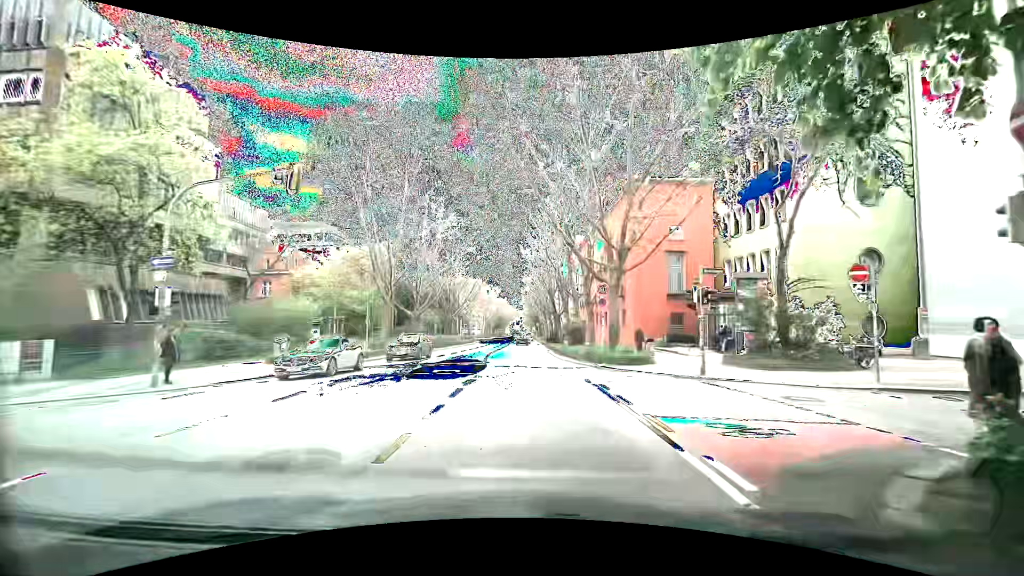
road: secondary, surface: asphalt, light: Day
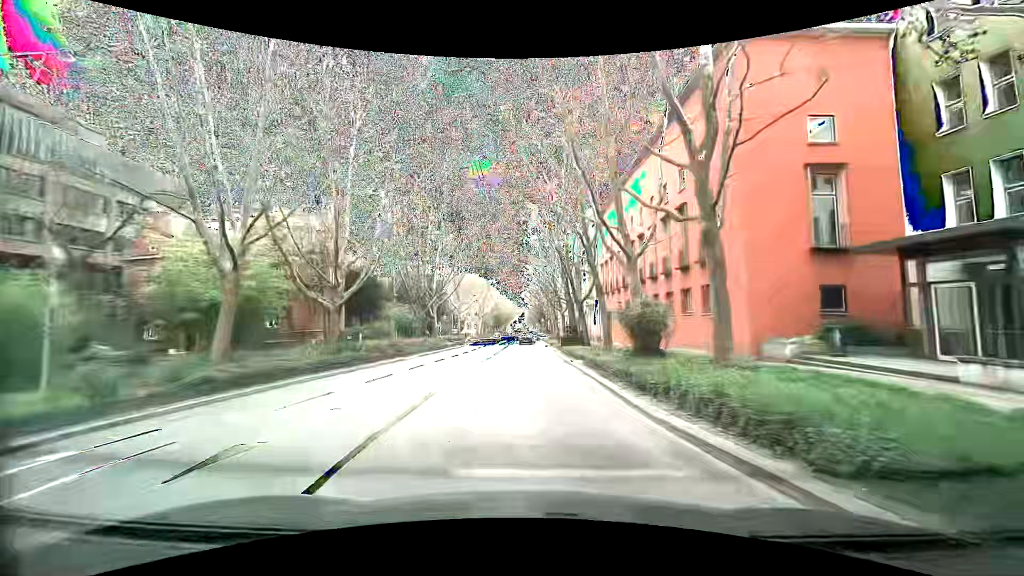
(-0.1, +20.7) m; -2°
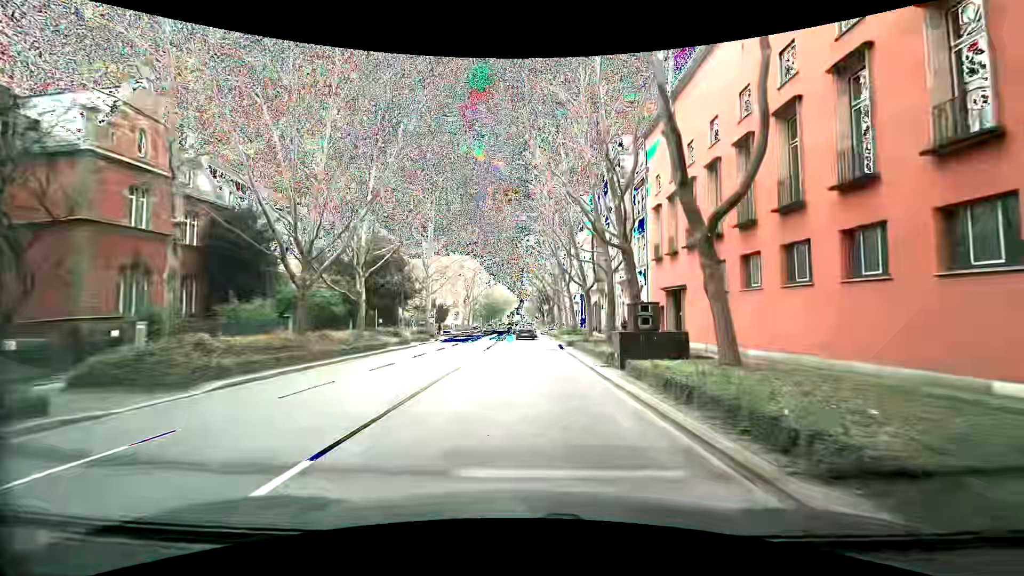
(+0.9, +24.5) m; 0°
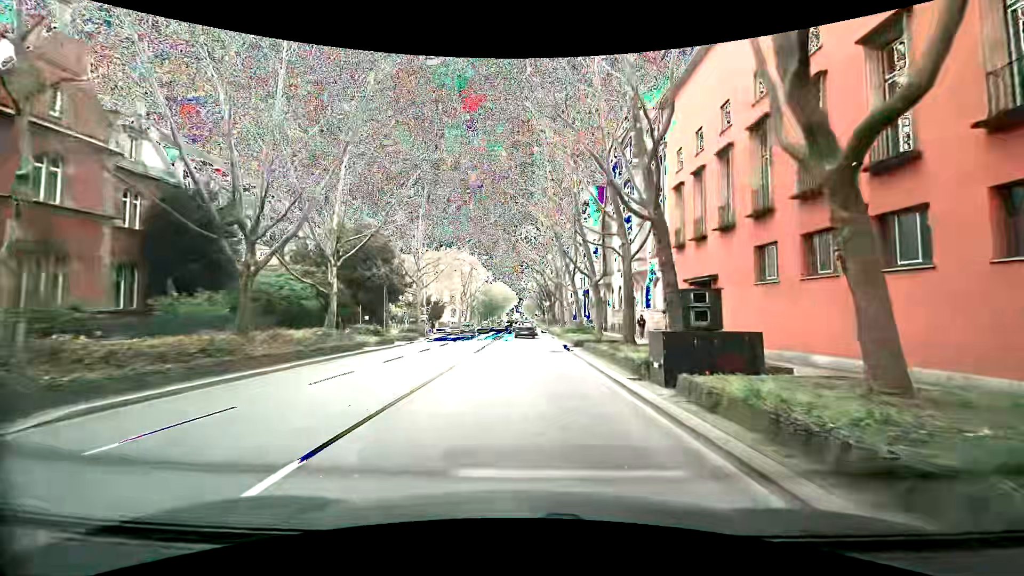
(+0.1, +4.7) m; 0°
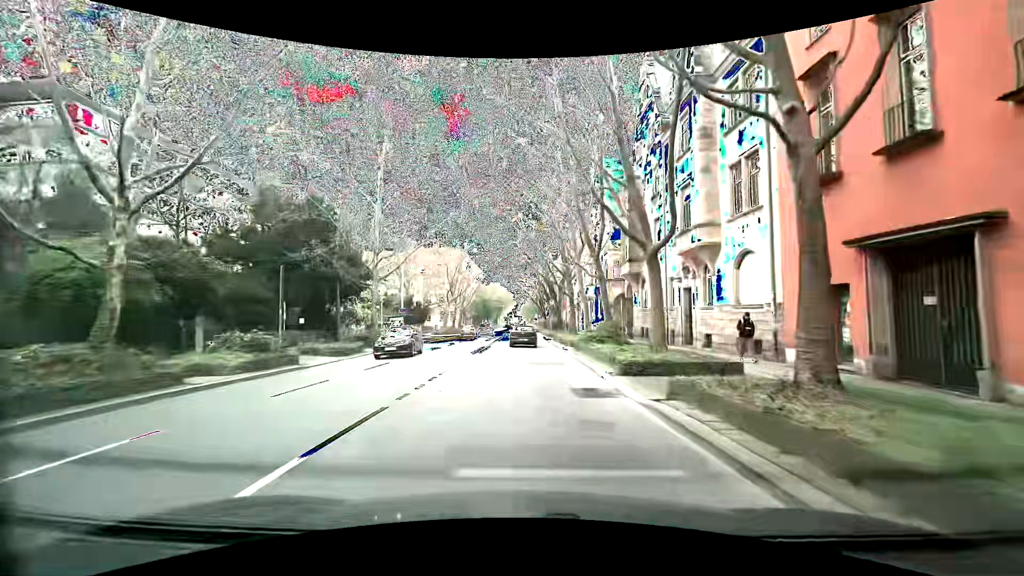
(+0.5, +14.1) m; -2°
